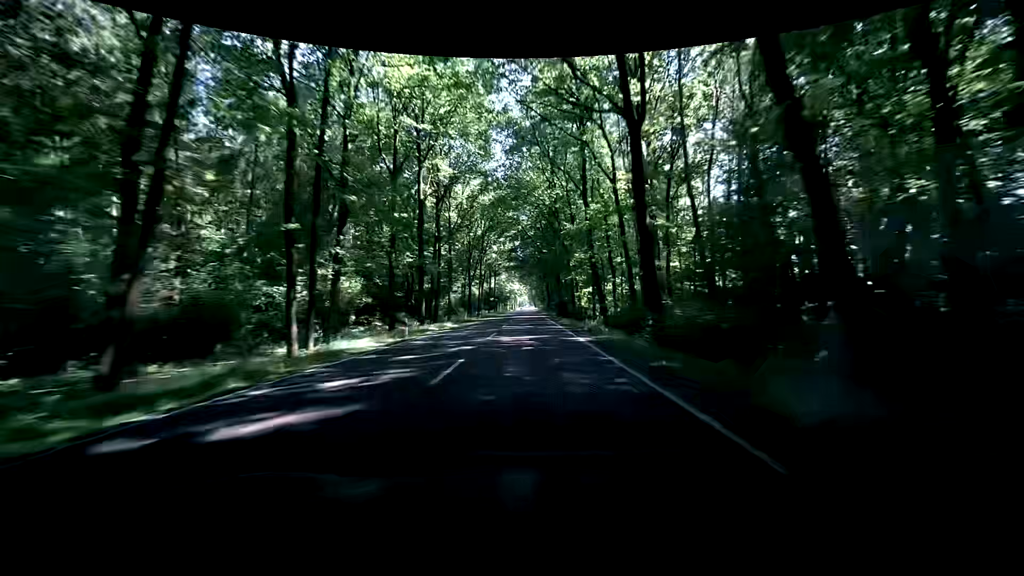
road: primary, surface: asphalt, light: Day
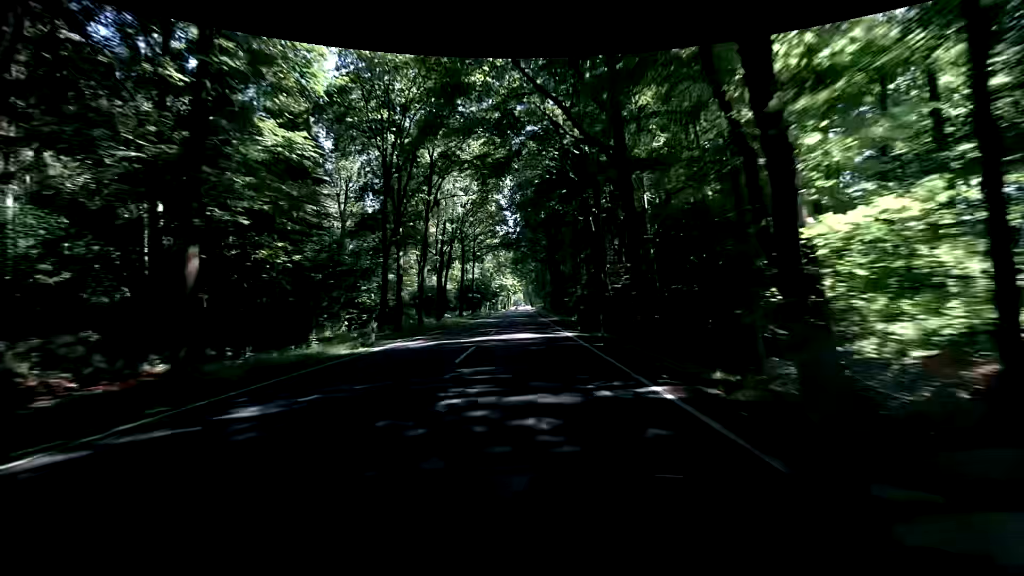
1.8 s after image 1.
(+0.5, +45.7) m; +1°
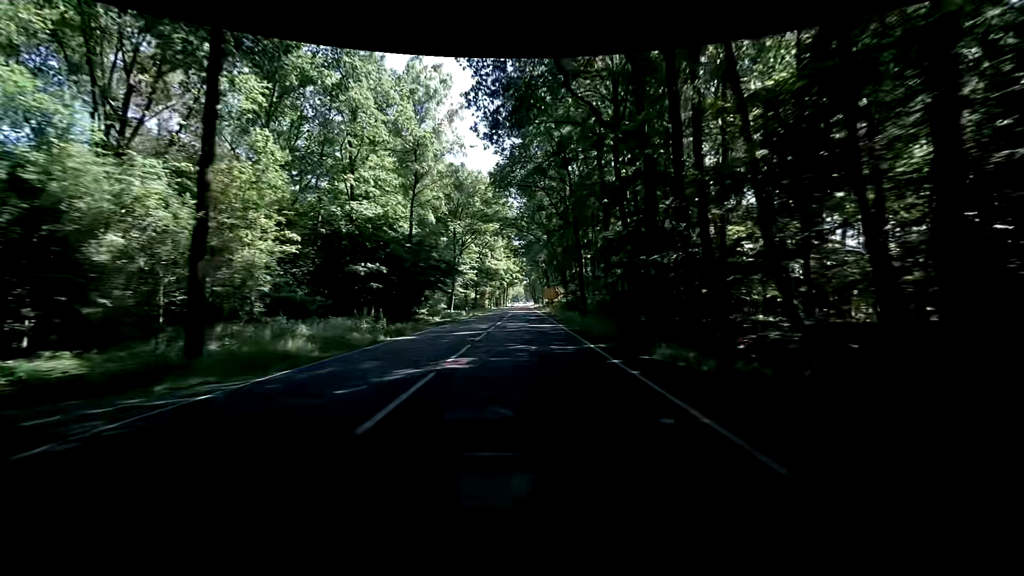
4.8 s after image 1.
(-0.1, +74.4) m; +1°
(0, +10) (0, +20) (0, +30) (-1, +40) (-1, +50) (-1, +60) (-2, +70) (-2, +80) (-2, +90) (-3, +100) m
